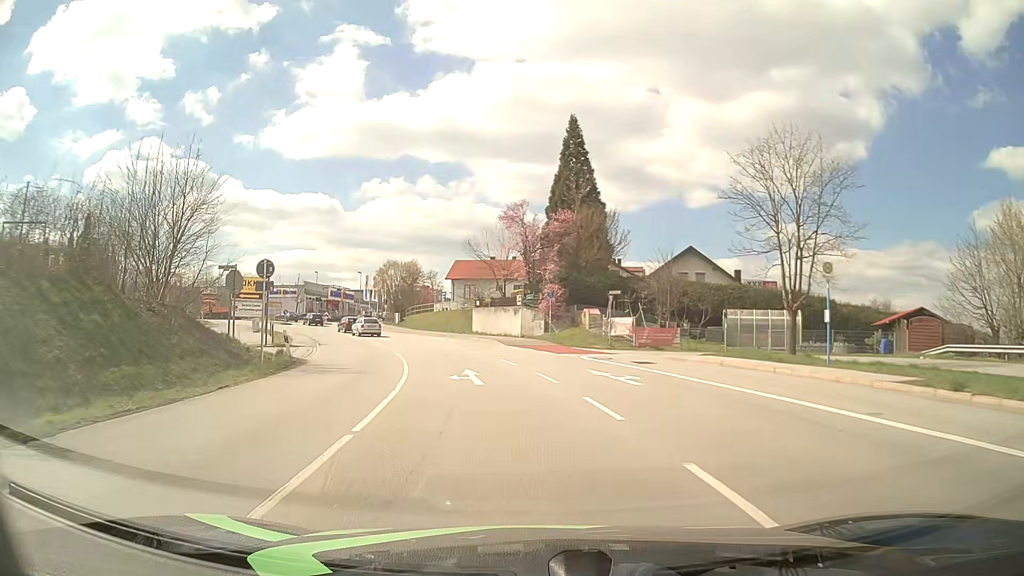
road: primary_link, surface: asphalt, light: Day
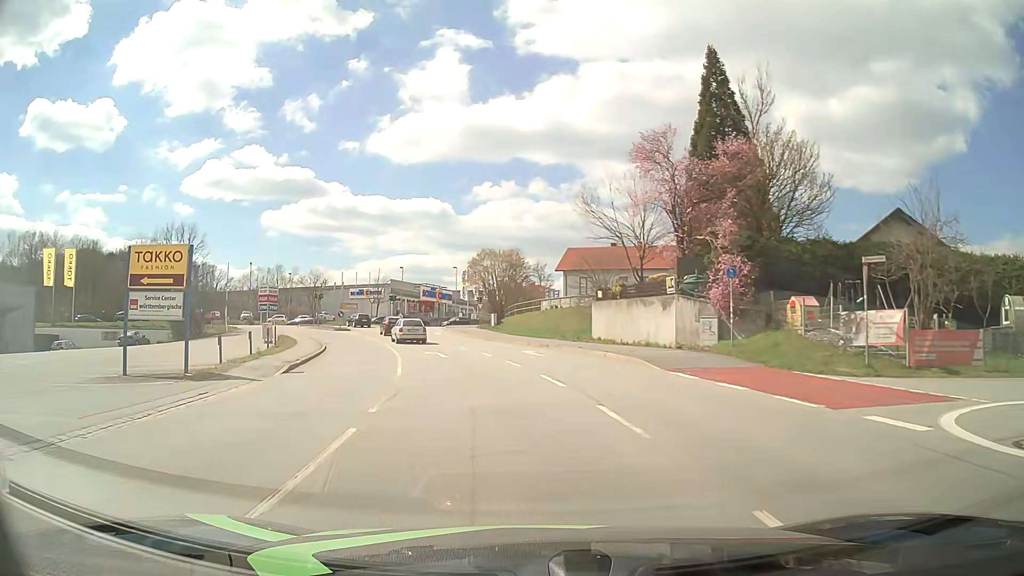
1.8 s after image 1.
(-1.7, +19.3) m; -10°
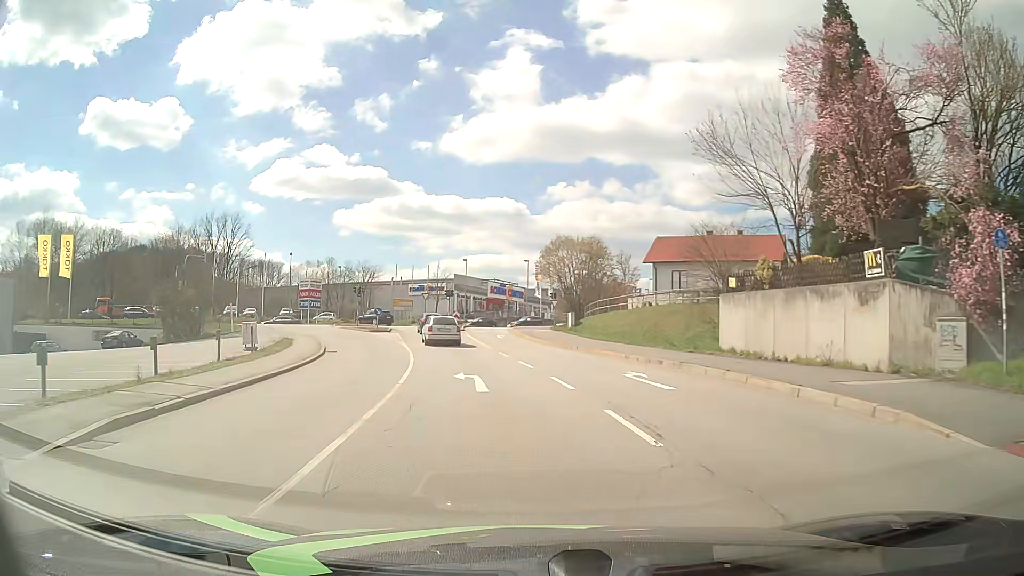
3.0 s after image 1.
(-0.7, +12.1) m; -6°
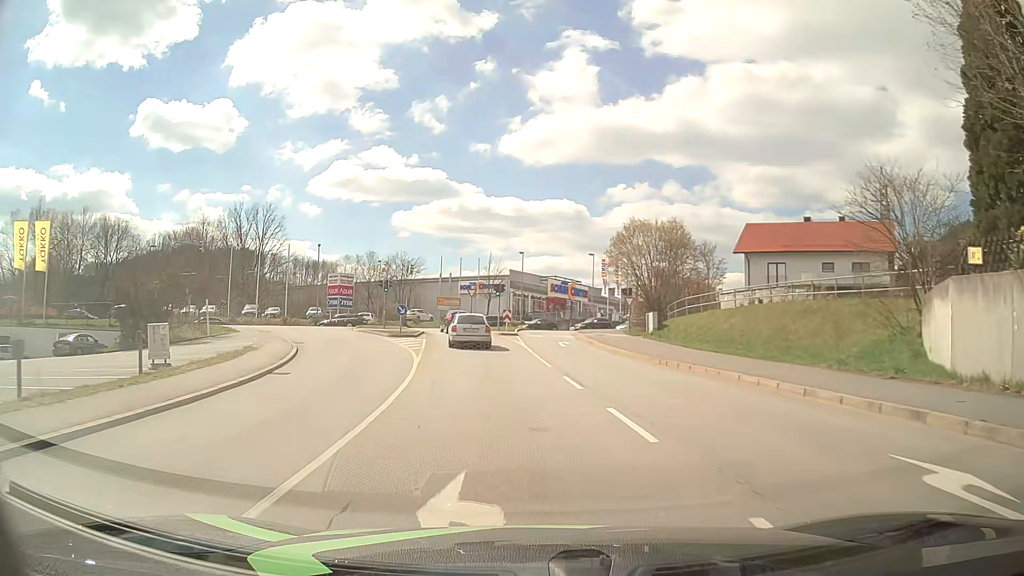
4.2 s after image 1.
(-0.5, +11.5) m; -5°
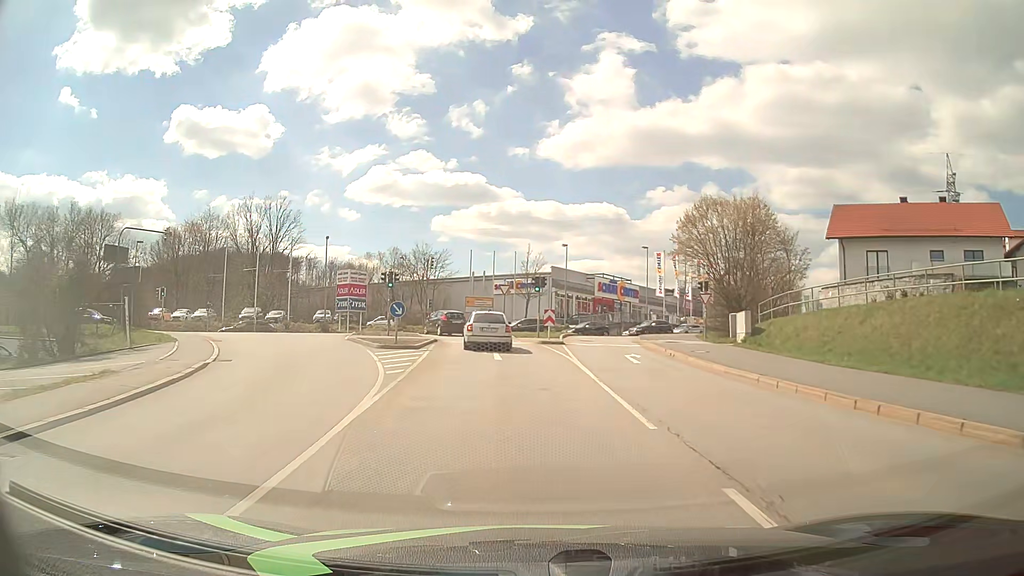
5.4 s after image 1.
(-0.3, +11.1) m; -3°
(0, +10) (-1, +20) (-2, +30) (-4, +39) (-12, +46) (-22, +47) (-31, +45) (-41, +43) (-51, +42) (-61, +42) m
